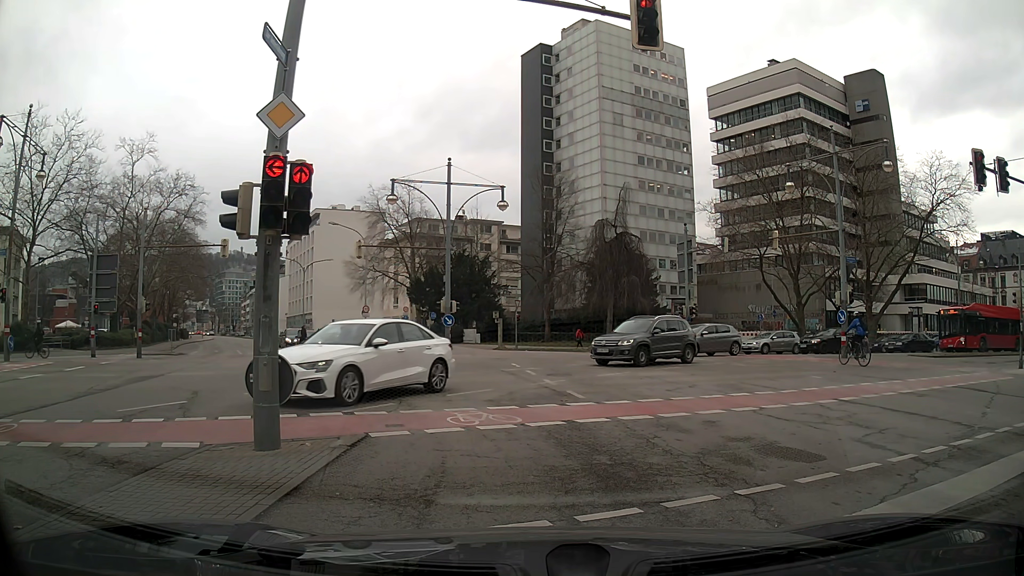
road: secondary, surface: asphalt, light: Day
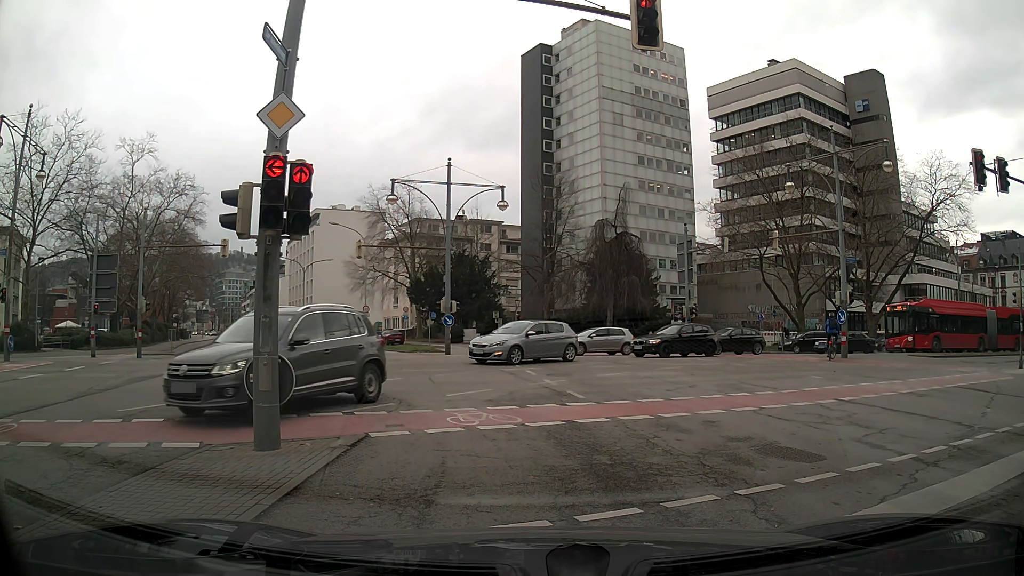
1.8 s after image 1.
(0.0, 0.0) m; 0°
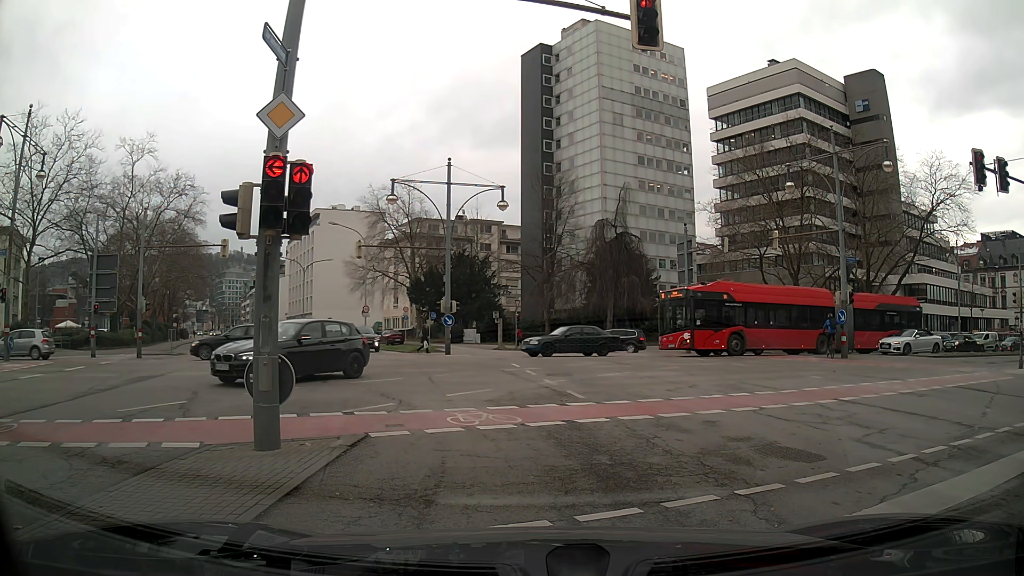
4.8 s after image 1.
(0.0, 0.0) m; 0°
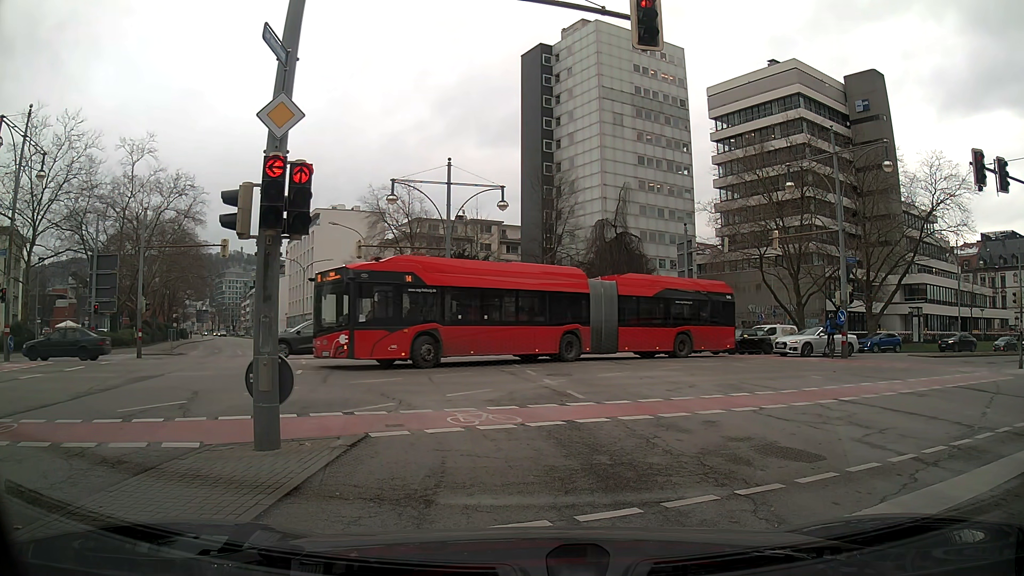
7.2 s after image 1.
(0.0, 0.0) m; 0°
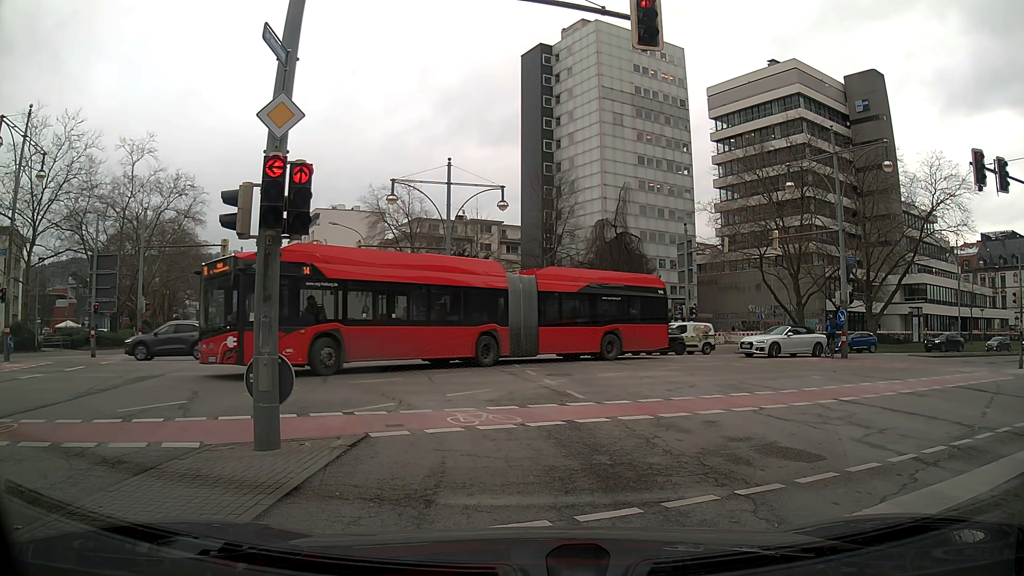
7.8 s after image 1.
(0.0, 0.0) m; 0°
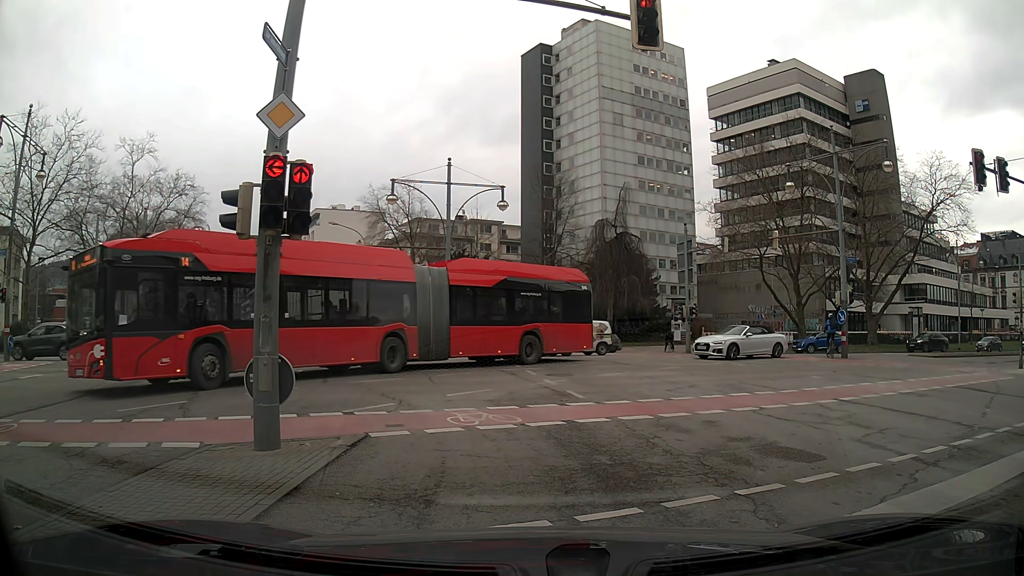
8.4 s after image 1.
(0.0, 0.0) m; 0°
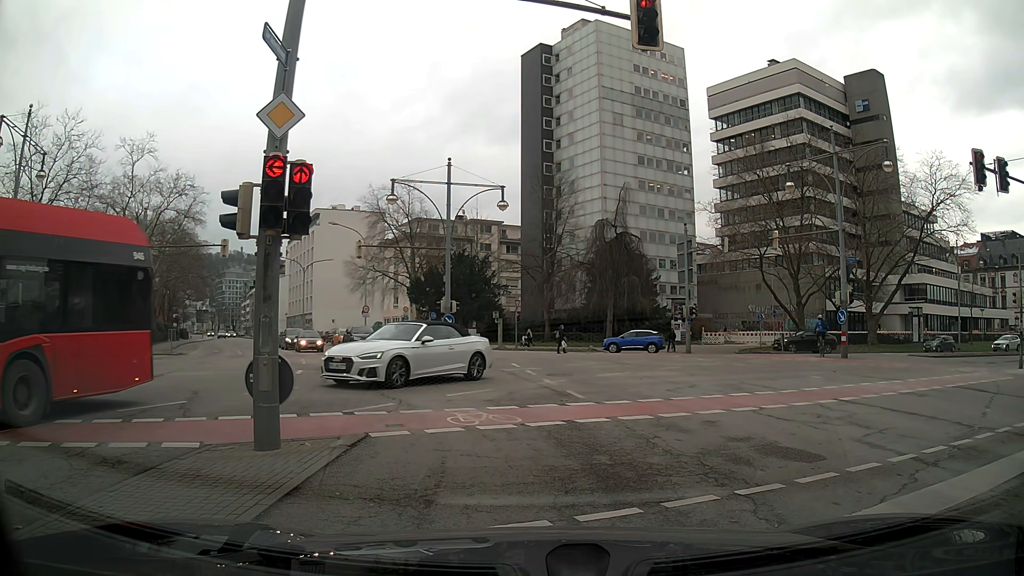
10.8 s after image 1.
(0.0, 0.0) m; 0°
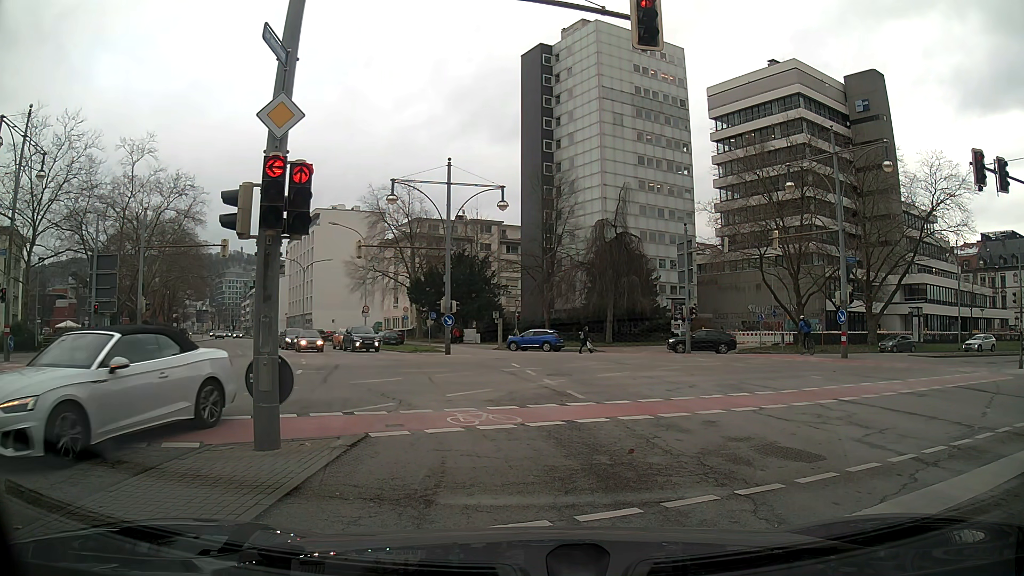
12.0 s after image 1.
(0.0, 0.0) m; 0°
